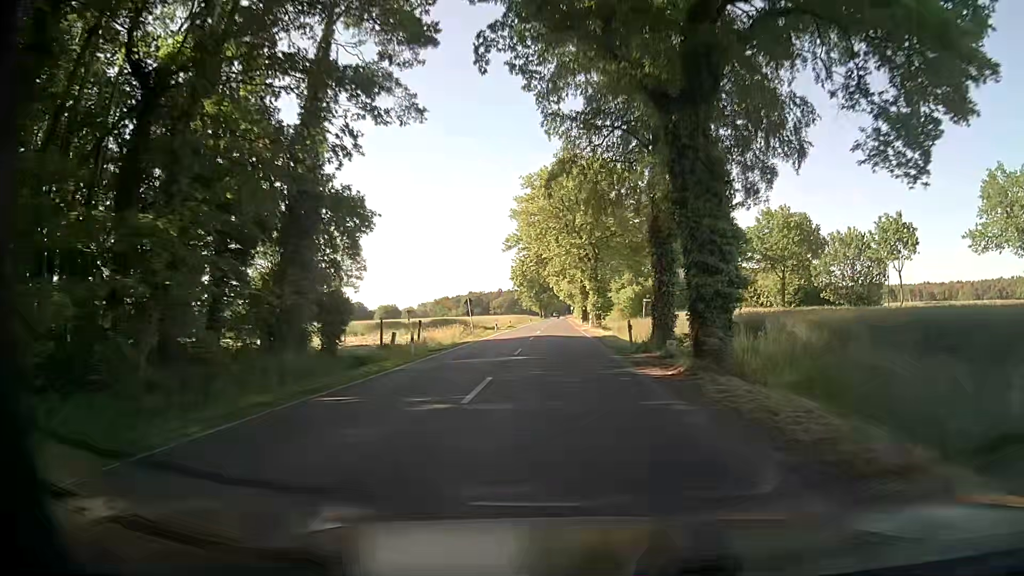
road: secondary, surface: asphalt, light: Day
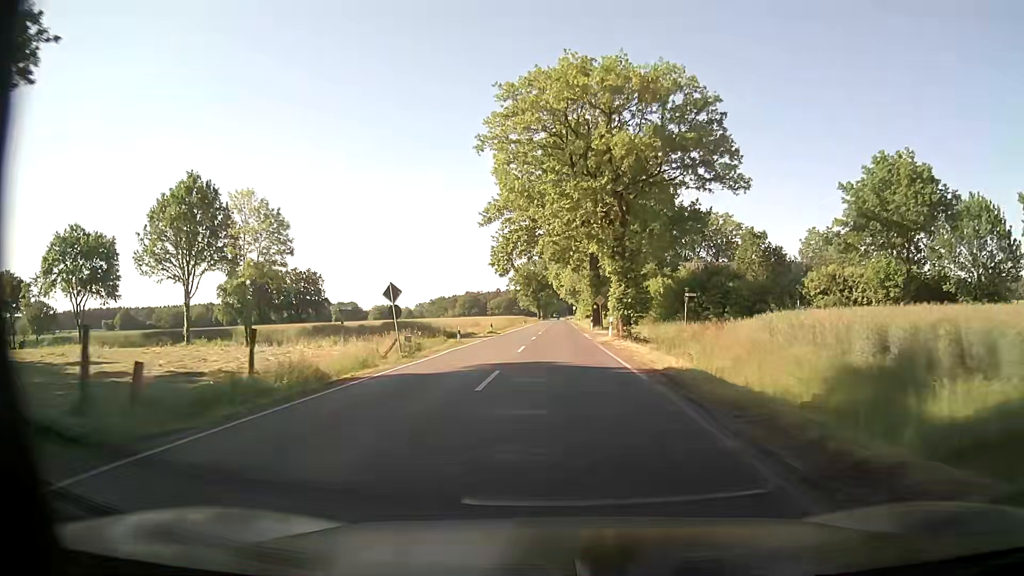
(-0.3, +22.5) m; -1°
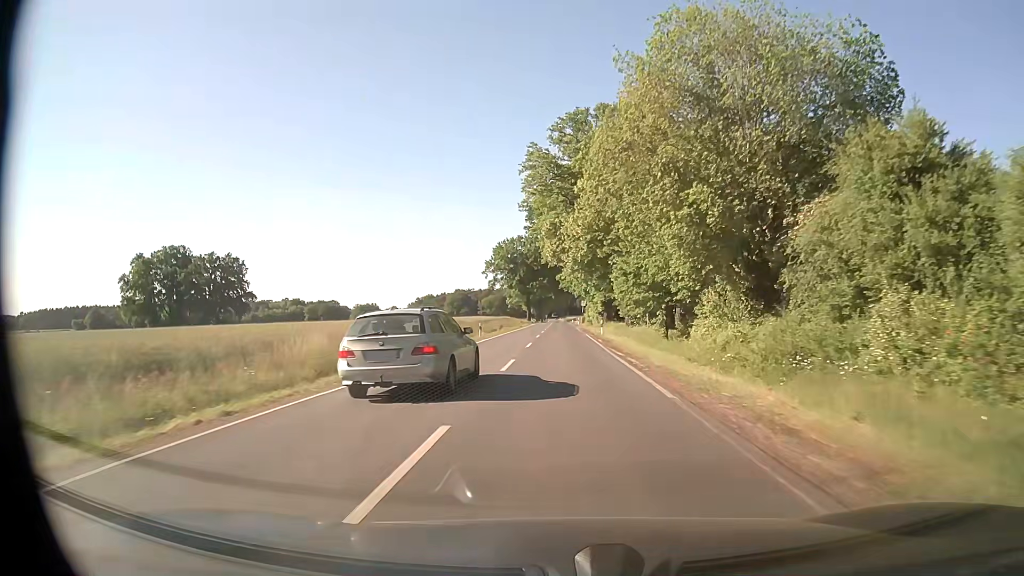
(+0.4, +56.3) m; 0°
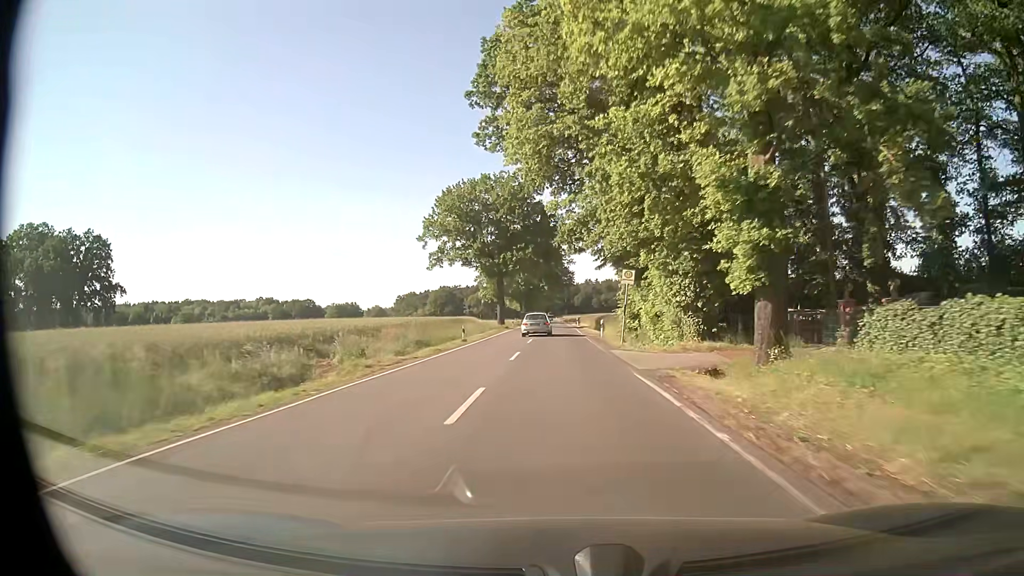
(+0.2, +56.3) m; +1°
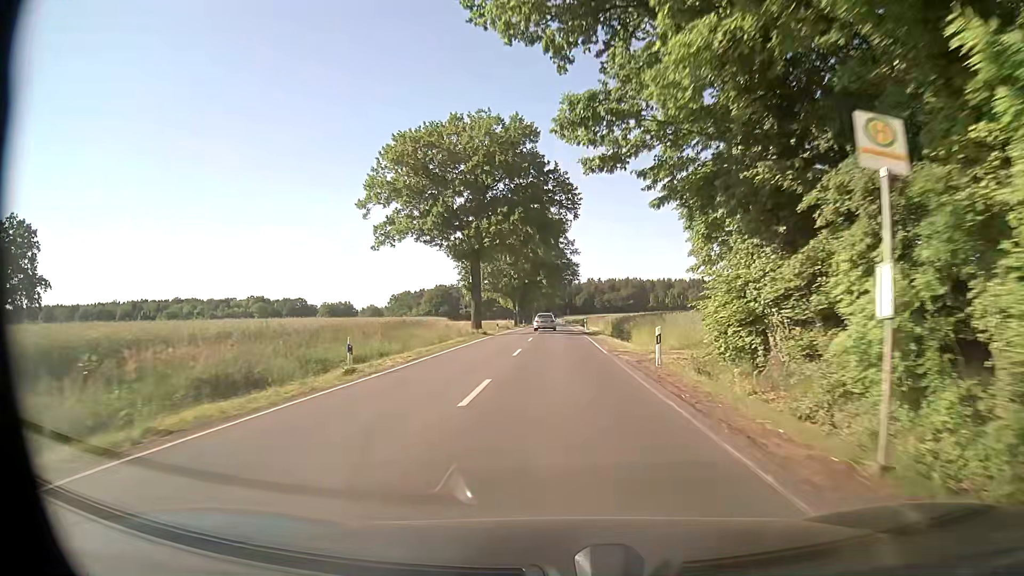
(-0.1, +22.6) m; -1°
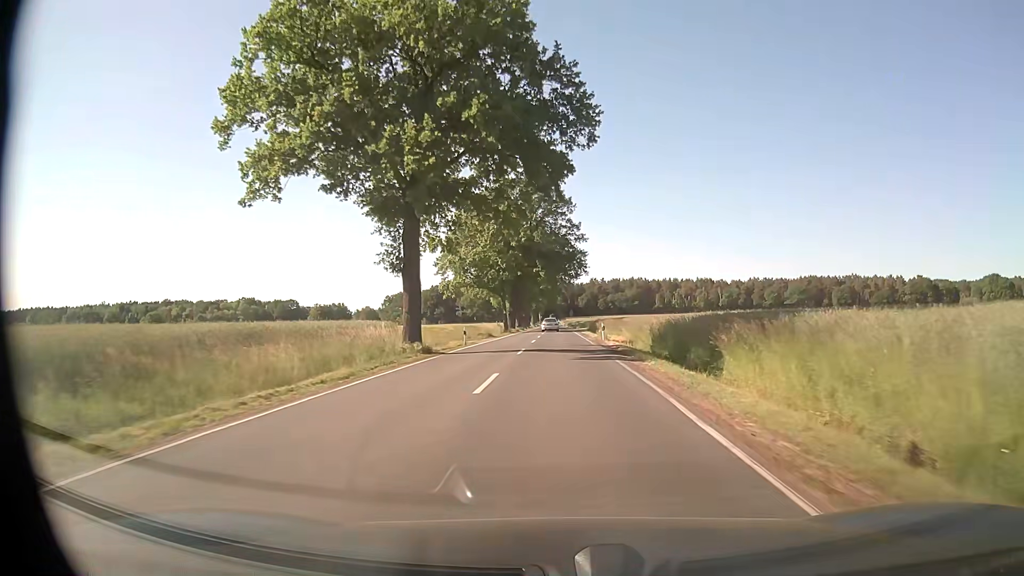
(+0.2, +22.6) m; +1°
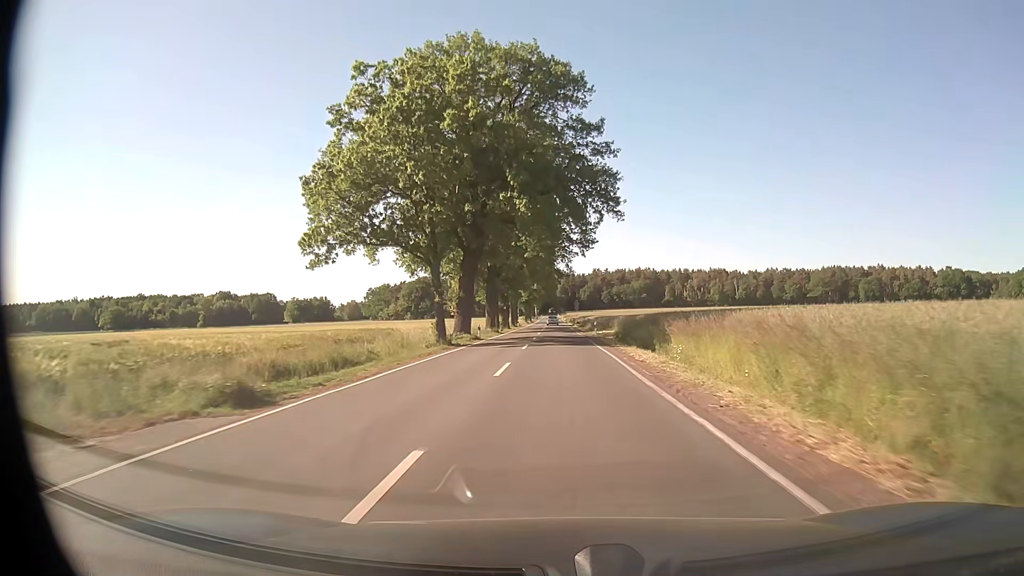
(0.0, +45.1) m; 0°
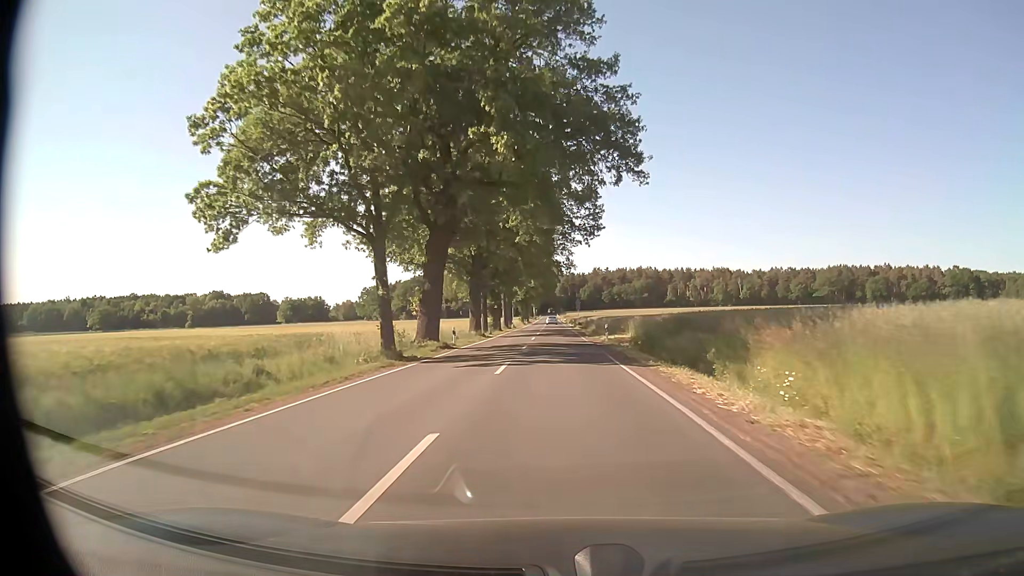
(0.0, +11.3) m; 0°
(0, +10) (0, +20) (0, +30) (0, +40) (0, +50) (0, +60) (0, +70) (0, +80) (0, +90) (0, +100) m
